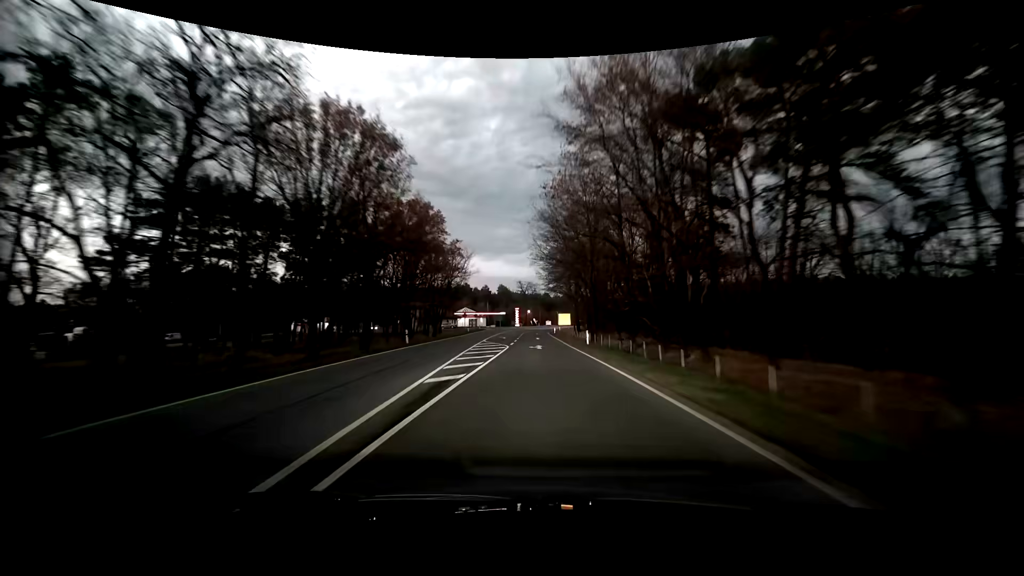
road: primary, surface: asphalt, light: Dusk
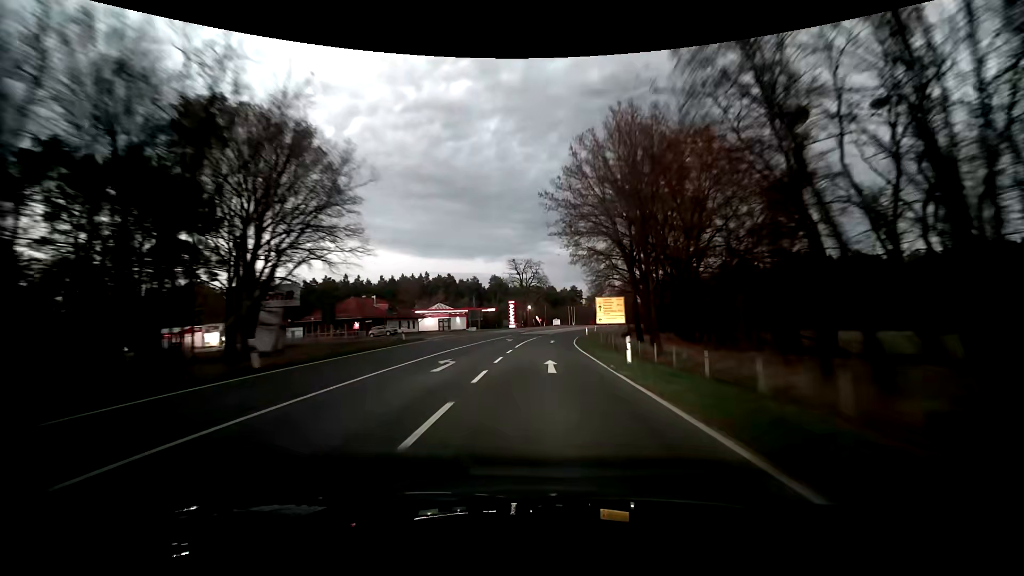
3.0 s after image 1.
(-0.1, +56.1) m; 0°
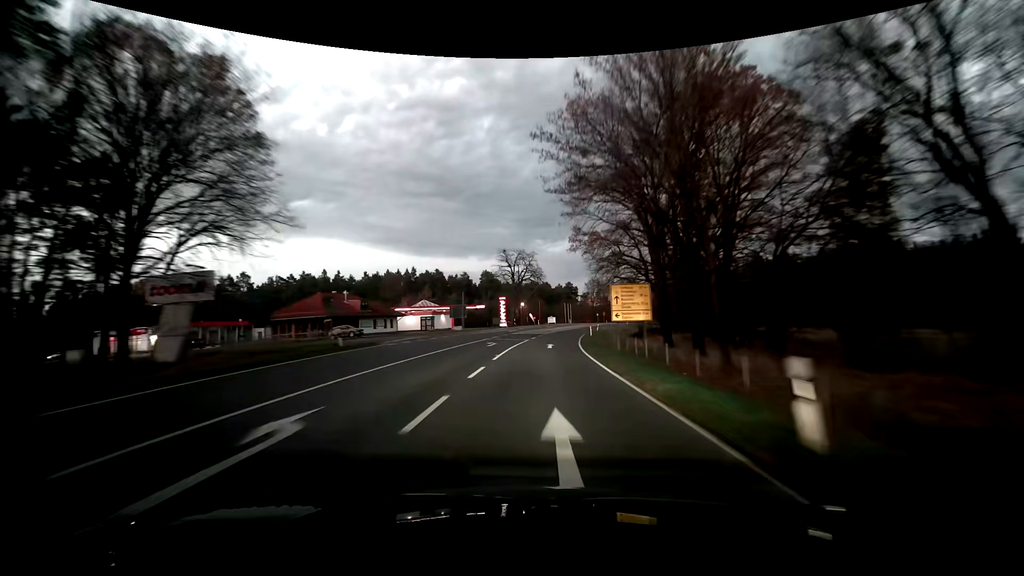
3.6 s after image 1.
(+0.1, +11.2) m; +1°
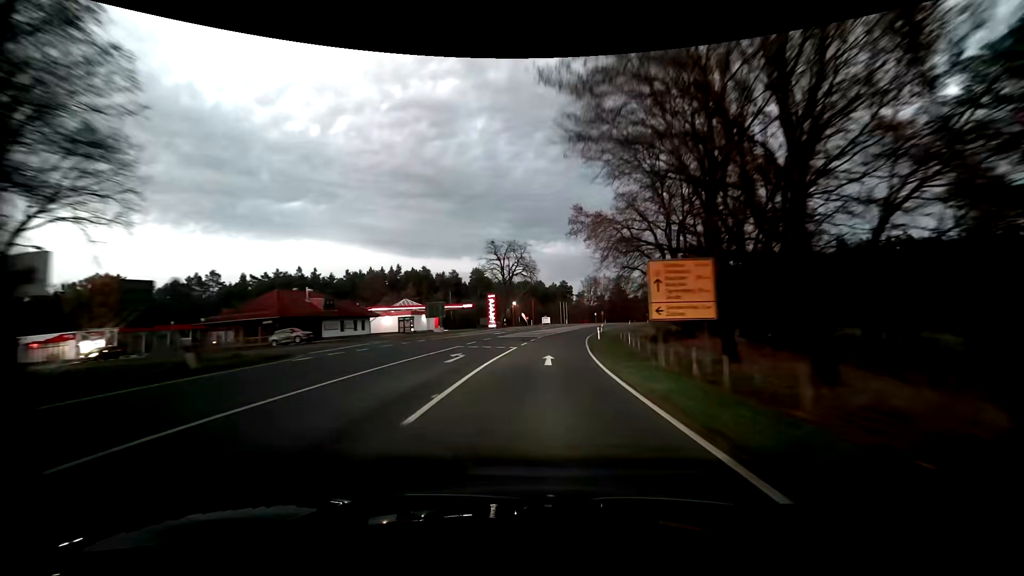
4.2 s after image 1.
(+0.1, +11.2) m; +1°
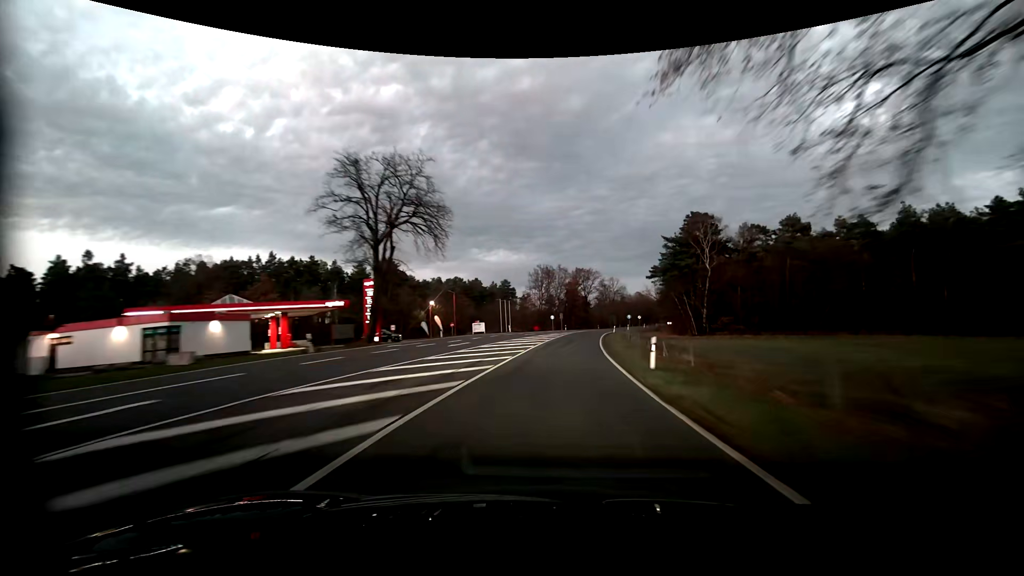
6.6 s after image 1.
(+2.1, +44.8) m; +6°
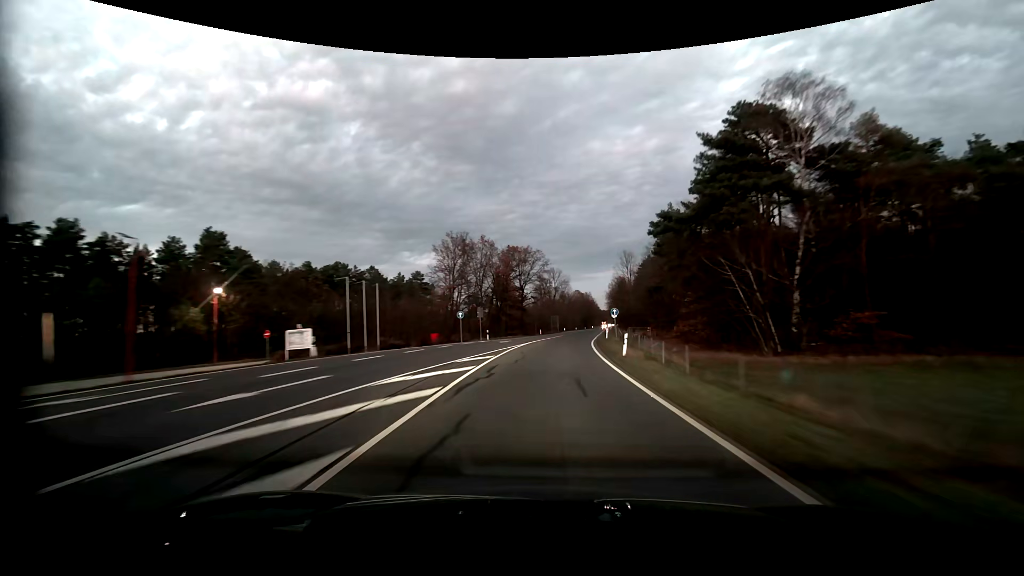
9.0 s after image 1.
(+3.2, +44.4) m; +8°
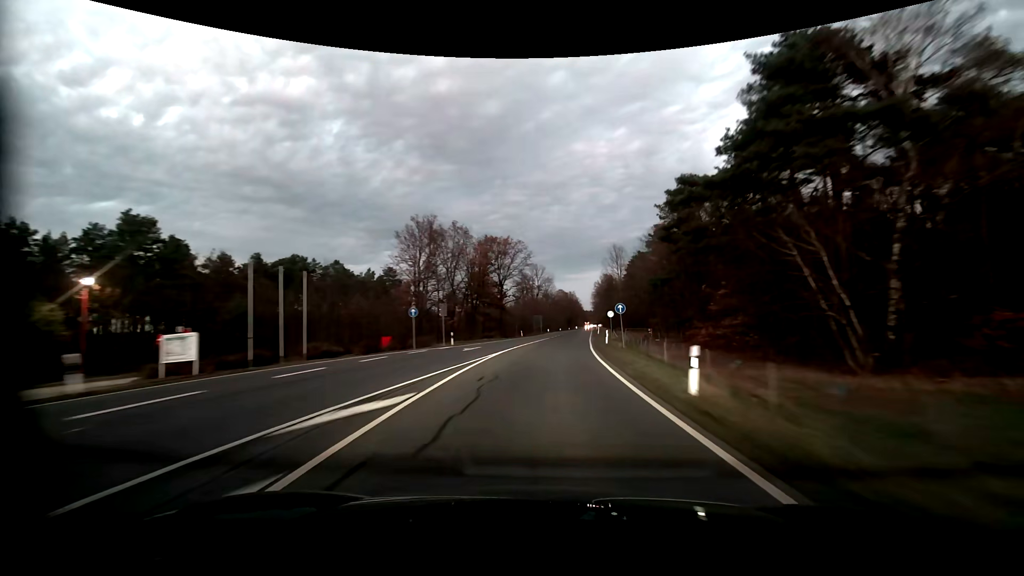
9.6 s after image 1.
(+0.2, +11.0) m; +2°
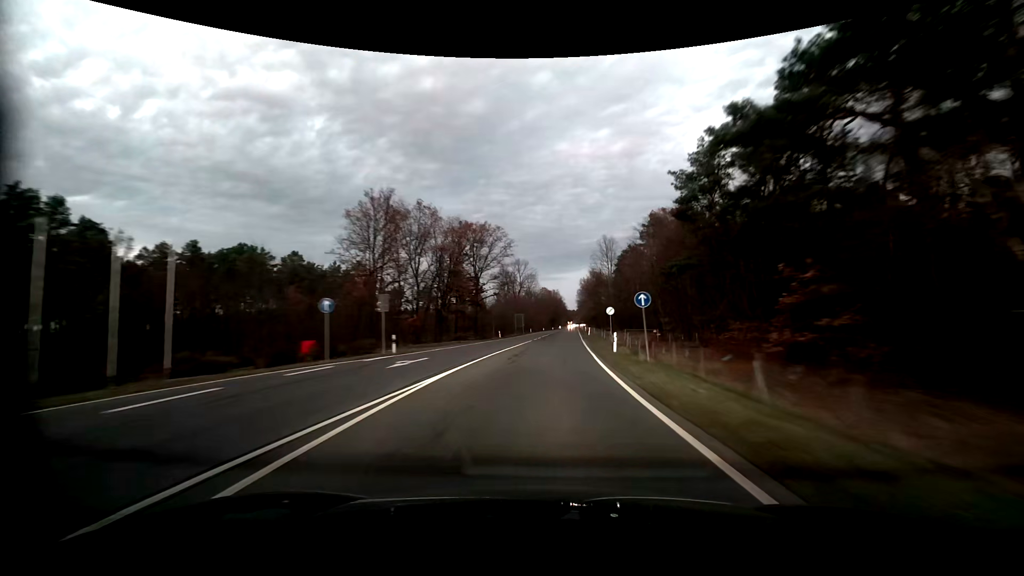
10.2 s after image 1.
(+0.2, +11.0) m; +2°
(0, +10) (0, +20) (+1, +30) (+2, +40) (+2, +50) (+3, +60) (+4, +70) (+4, +80) (+5, +90) (+6, +100) m
